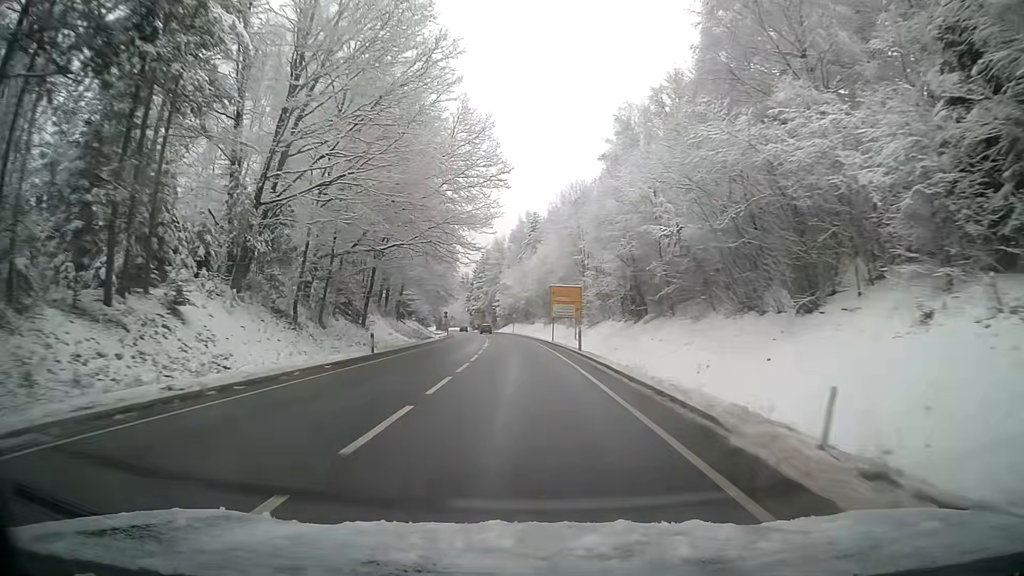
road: primary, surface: asphalt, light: Day
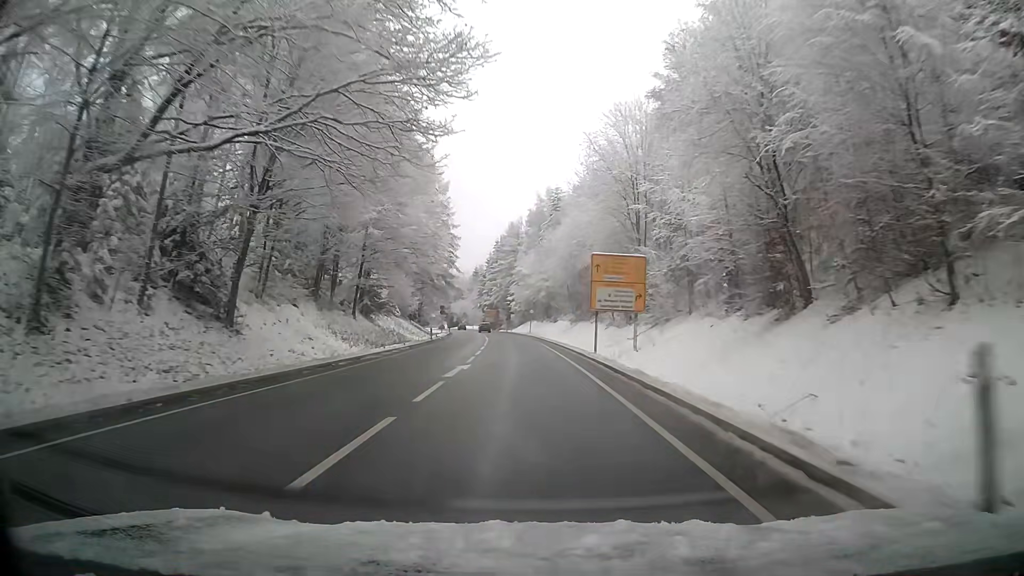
(-0.4, +25.5) m; -2°
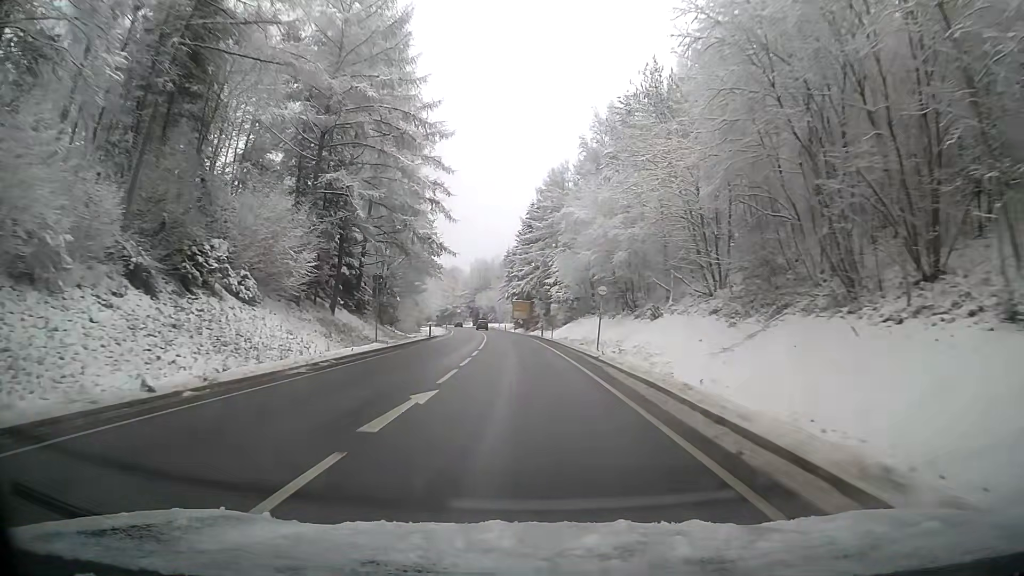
(-1.5, +51.0) m; -3°
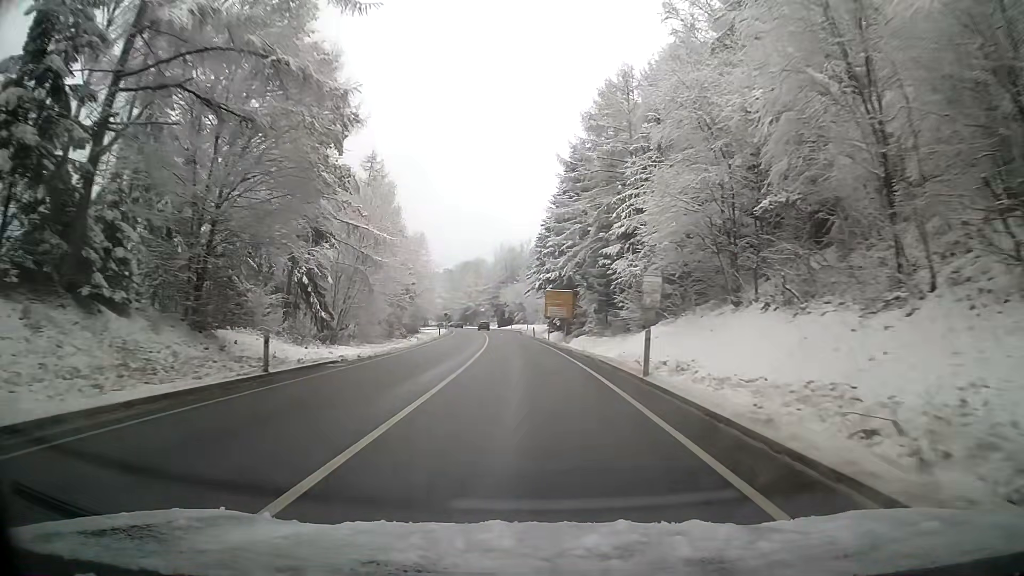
(-0.9, +38.0) m; -3°
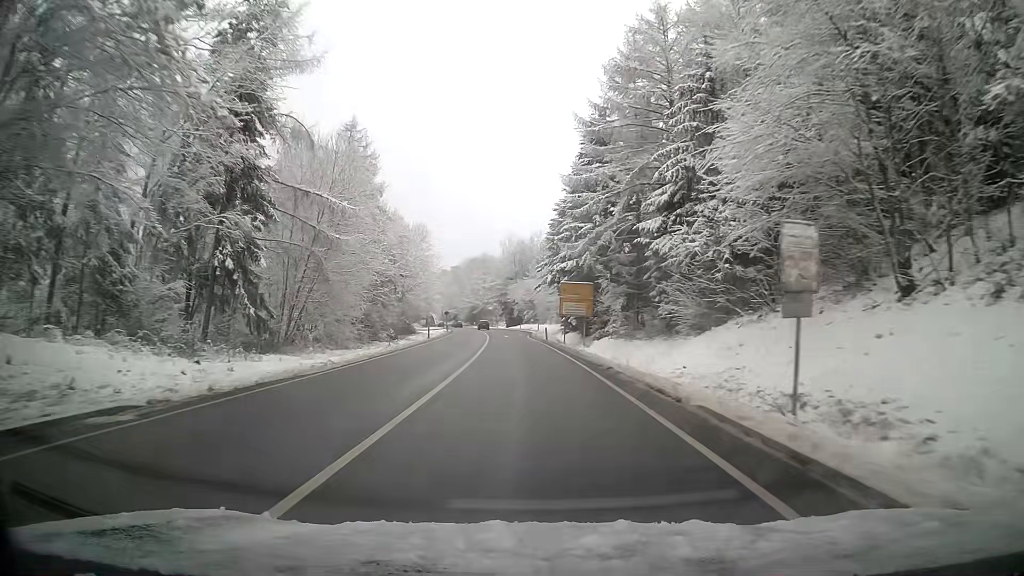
(-0.1, +12.6) m; -1°
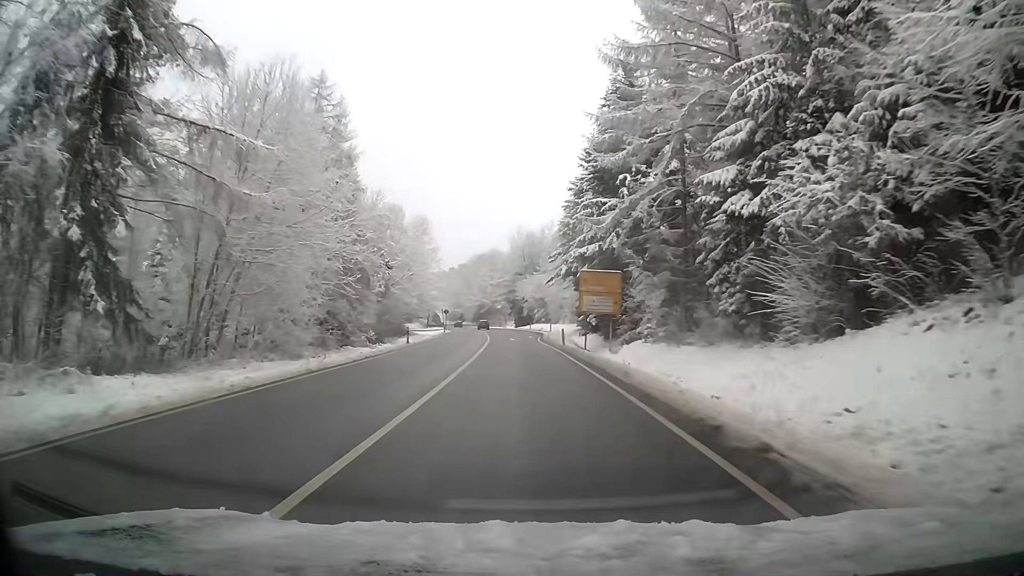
(-0.1, +12.5) m; -1°
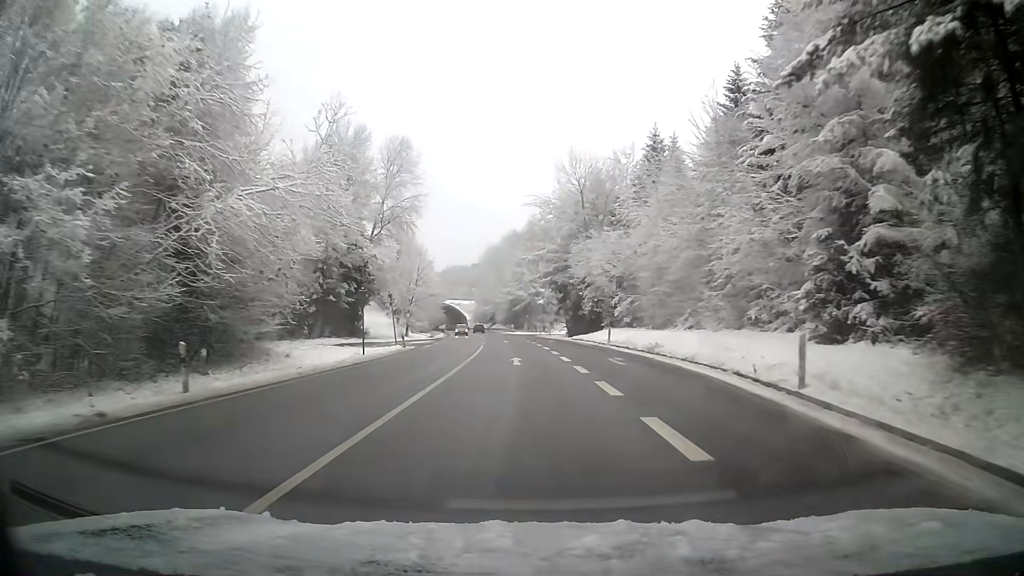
(-2.1, +61.8) m; -4°
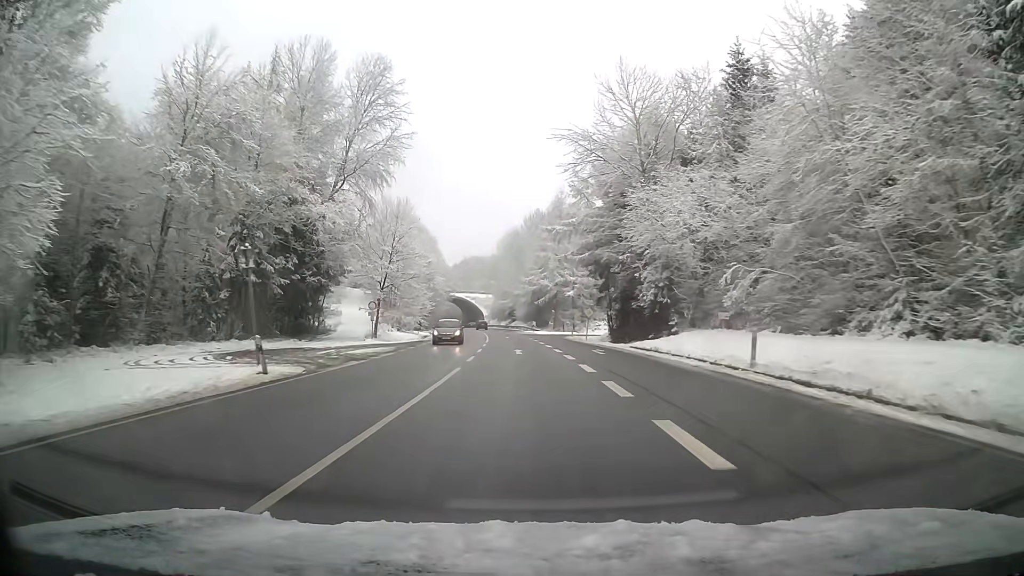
(-0.4, +24.4) m; -2°
